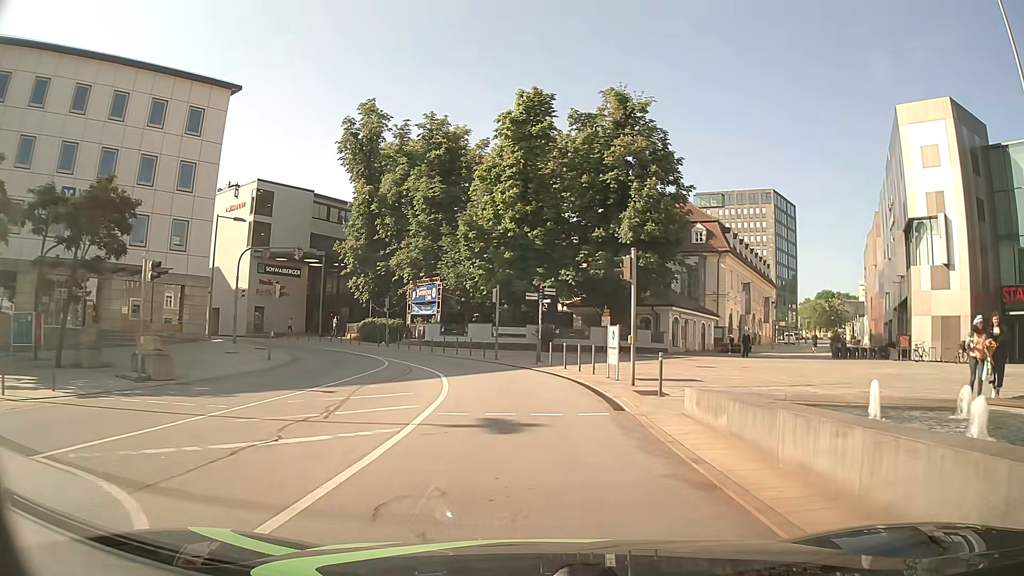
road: primary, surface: asphalt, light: Day
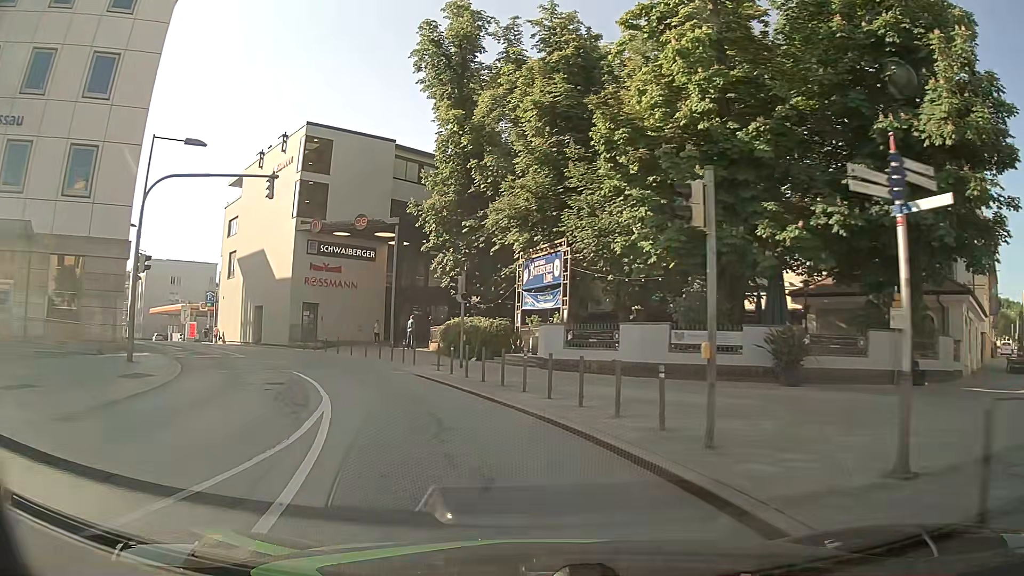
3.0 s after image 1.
(-1.4, +22.7) m; -13°
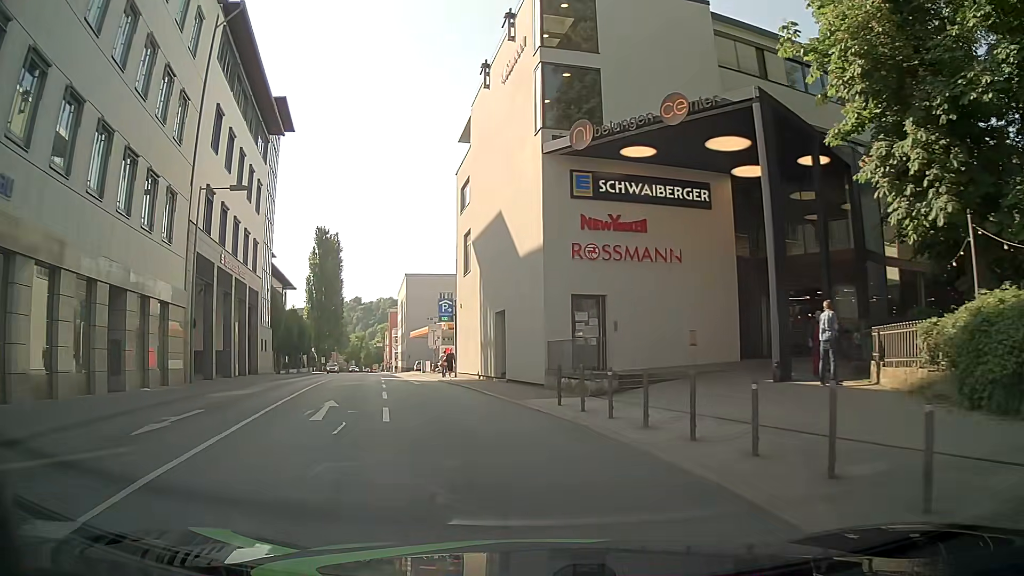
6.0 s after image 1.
(-5.8, +22.5) m; -26°
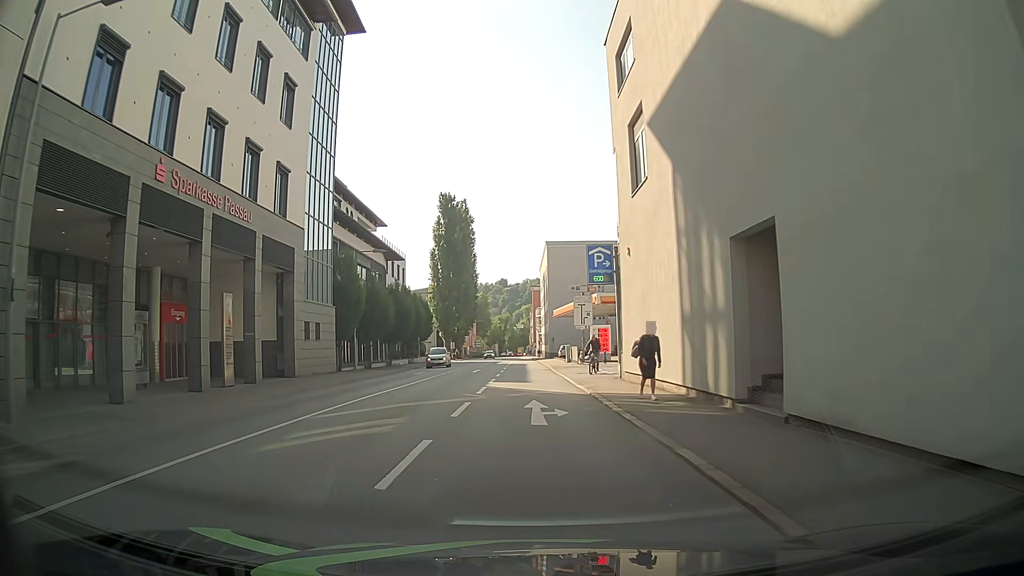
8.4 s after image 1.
(-2.5, +17.4) m; -14°
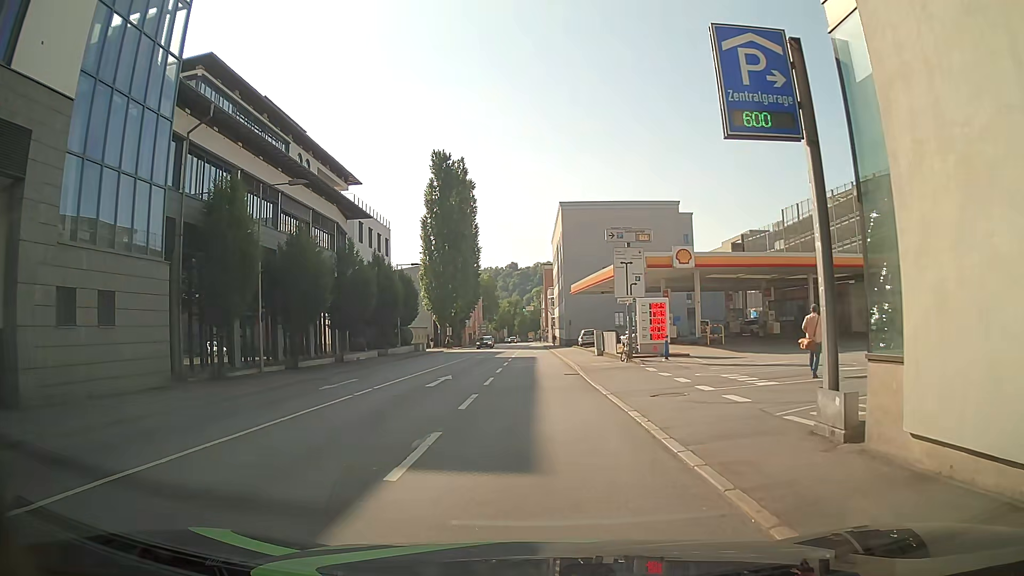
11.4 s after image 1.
(-0.3, +17.4) m; -1°
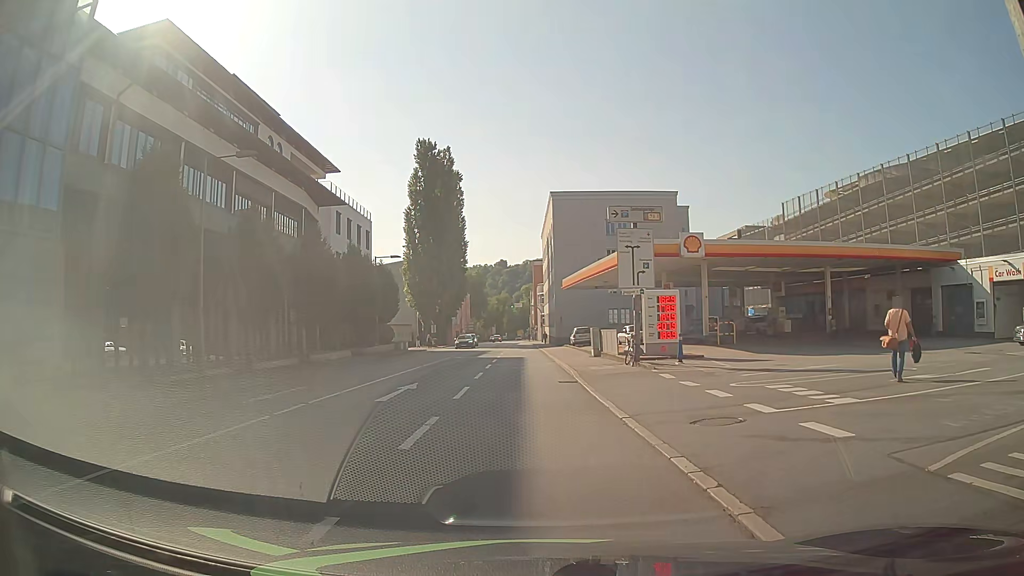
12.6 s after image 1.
(0.0, +4.3) m; 0°
